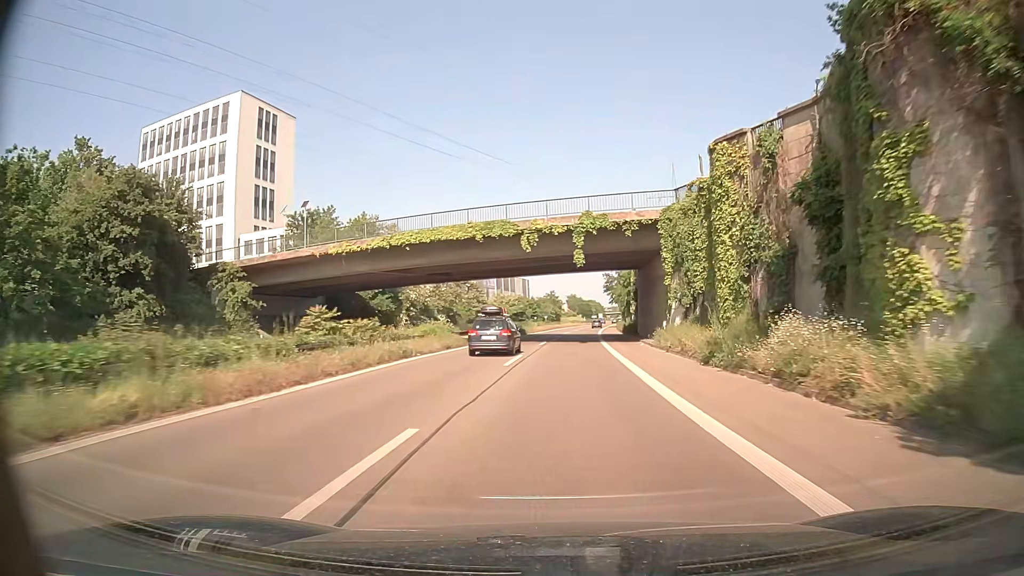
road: trunk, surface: asphalt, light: Day
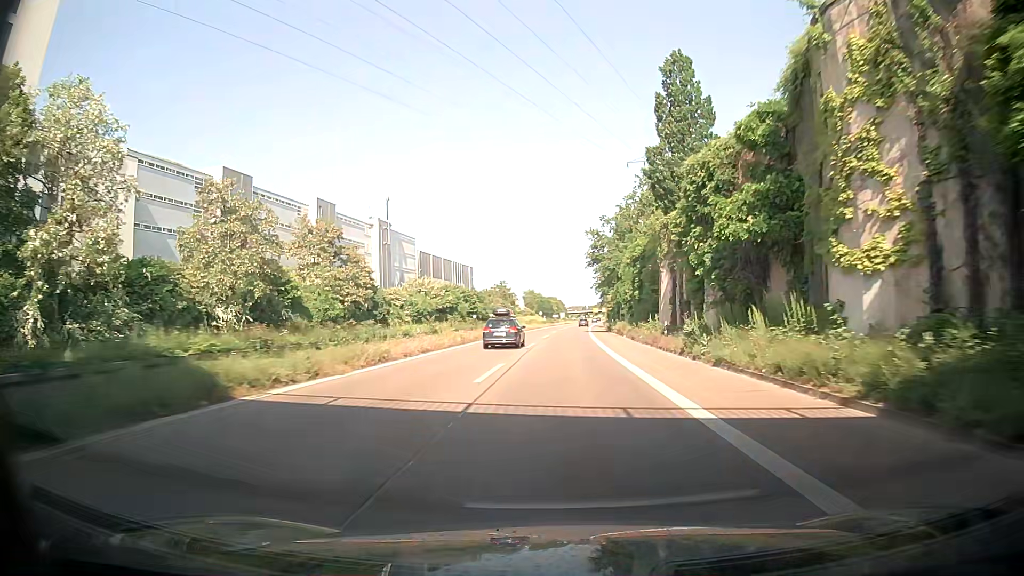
(+1.8, +60.1) m; +3°
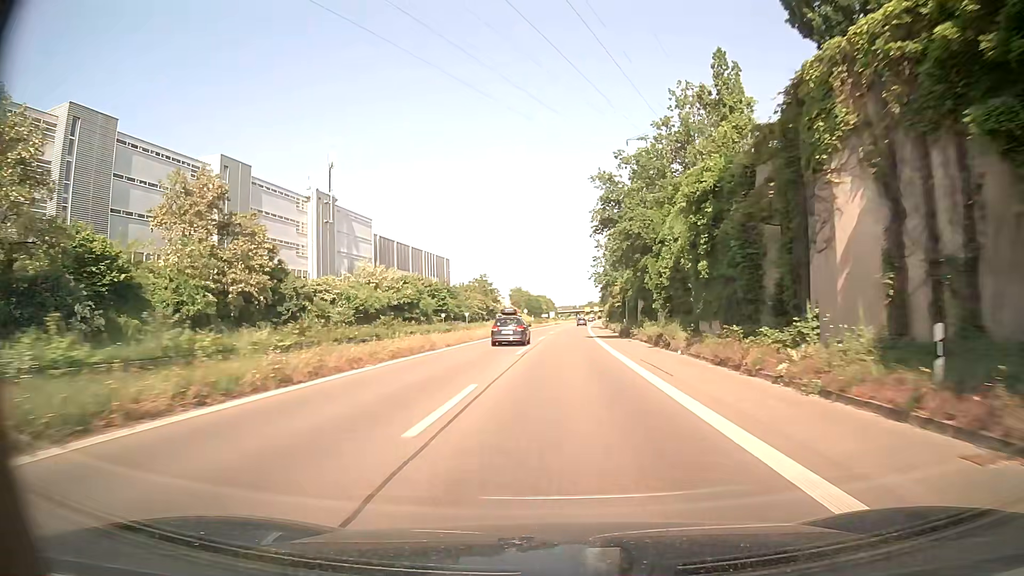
(+0.3, +25.0) m; +1°
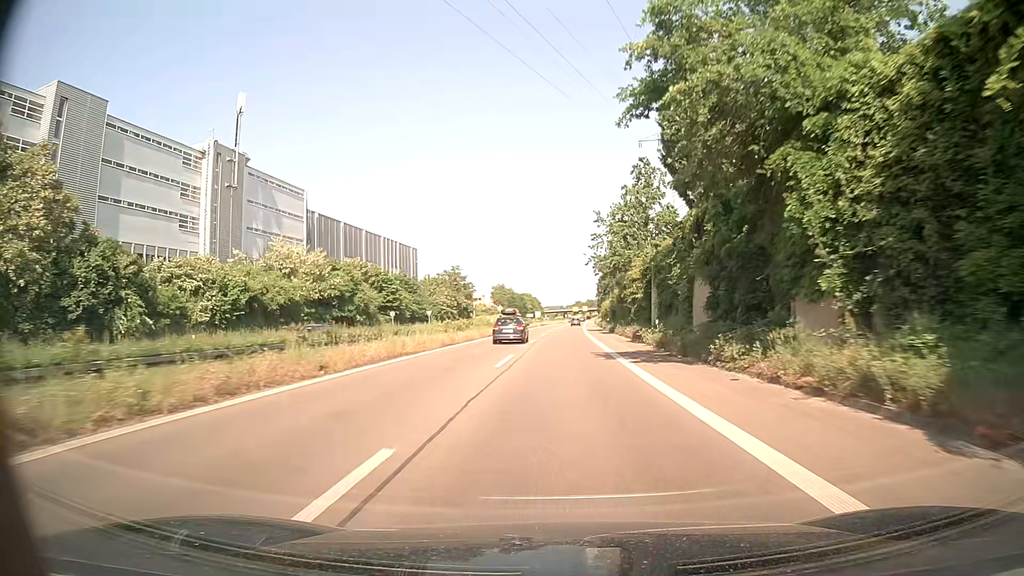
(+0.2, +24.8) m; +1°
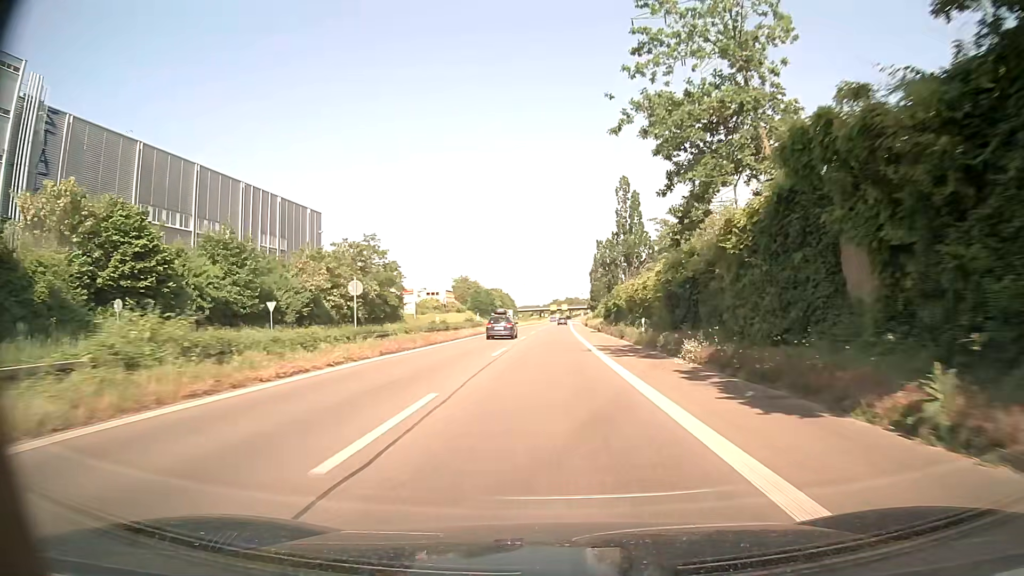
(+1.1, +49.2) m; +2°
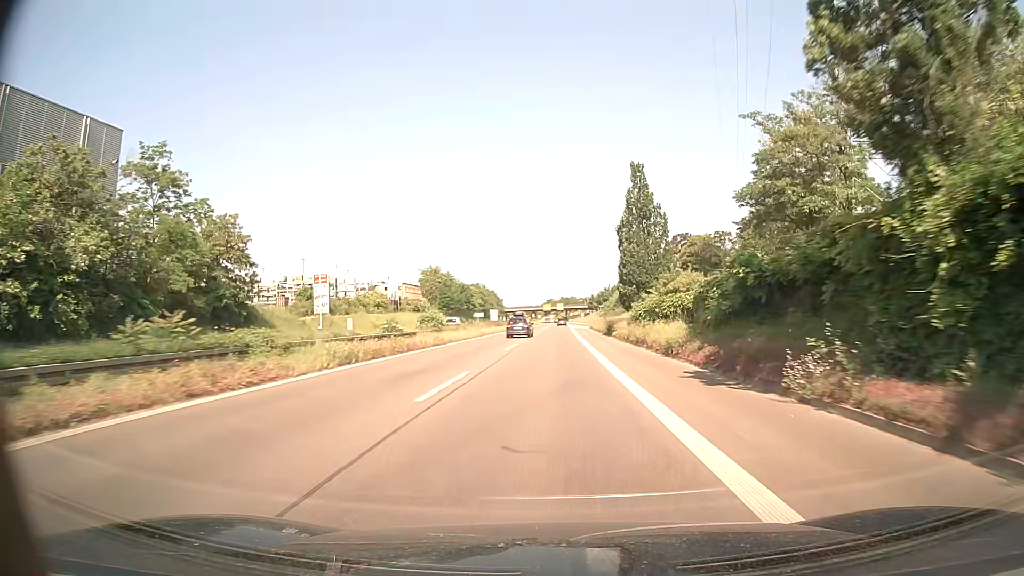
(+0.2, +48.7) m; 0°
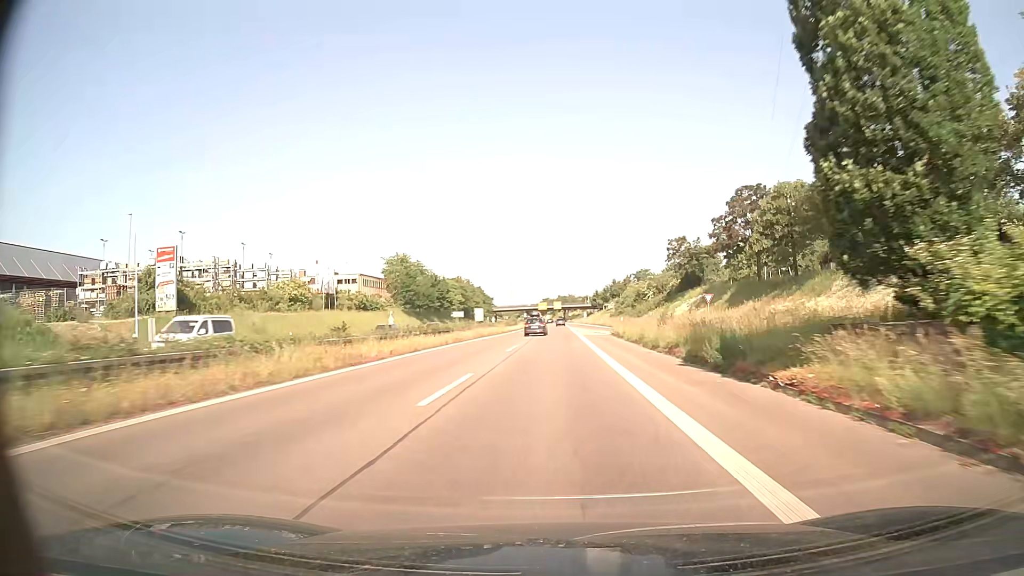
(+0.1, +36.5) m; 0°
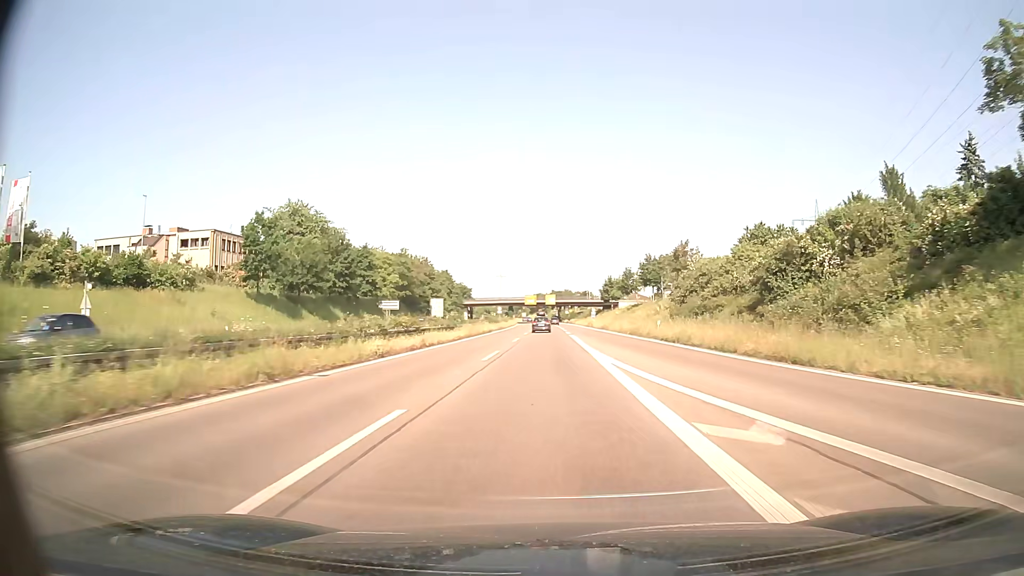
(+0.5, +60.7) m; +1°
(0, +10) (0, +20) (0, +30) (0, +40) (0, +50) (0, +60) (0, +70) (+1, +80) (+1, +90) (+1, +100) m
